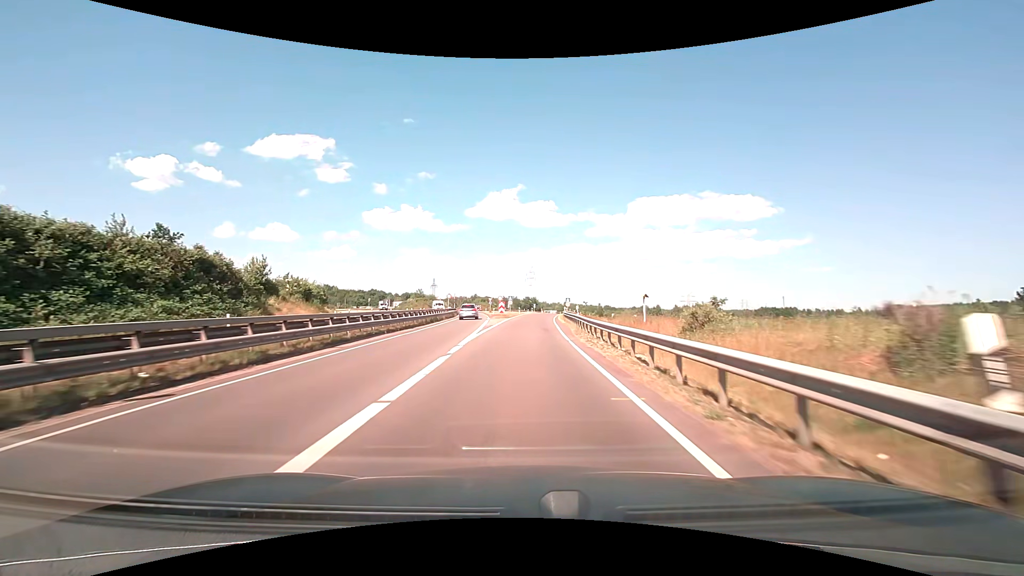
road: motorway_link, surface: asphalt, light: Day
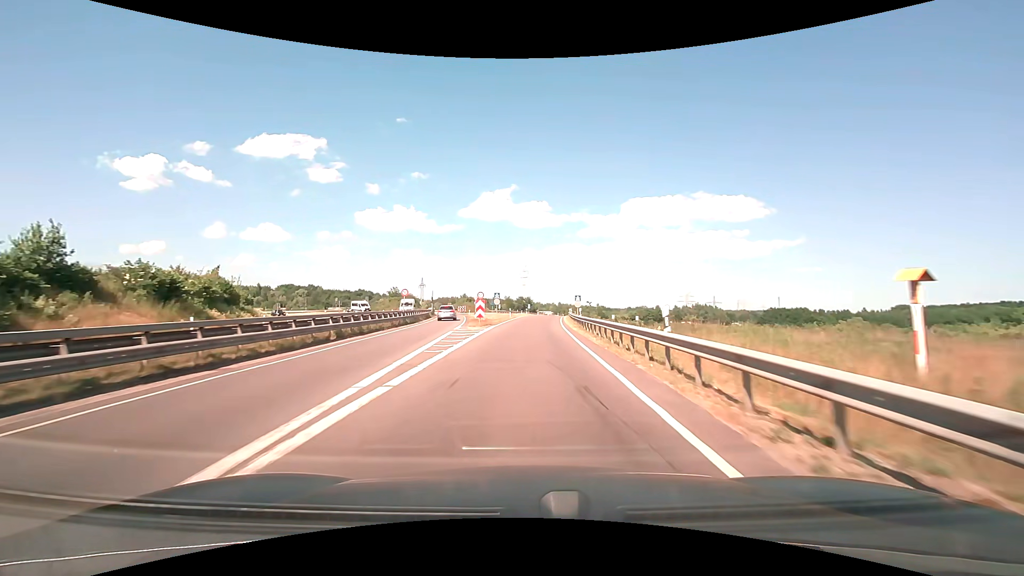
(+0.1, +20.3) m; +1°
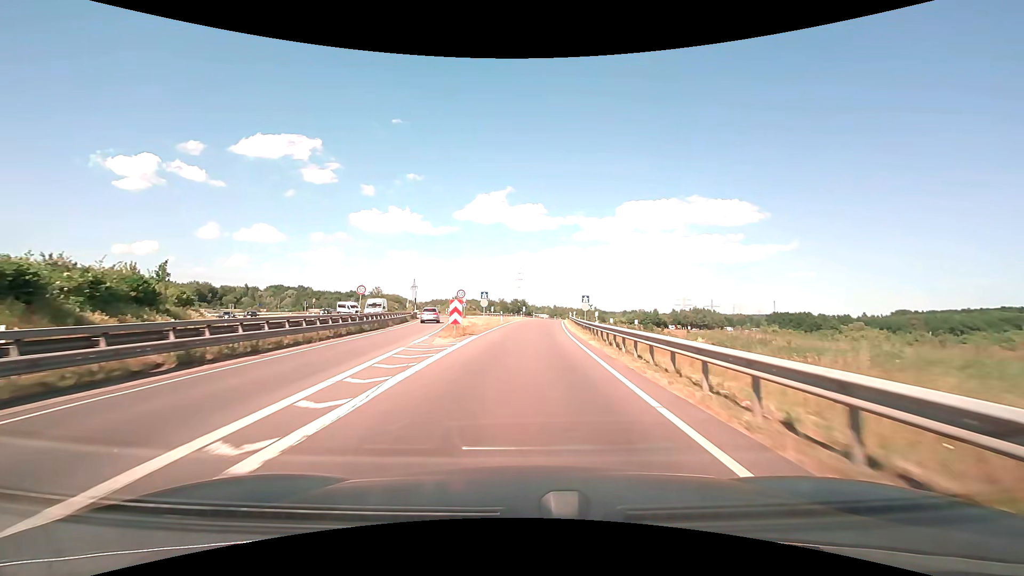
(0.0, +10.1) m; 0°
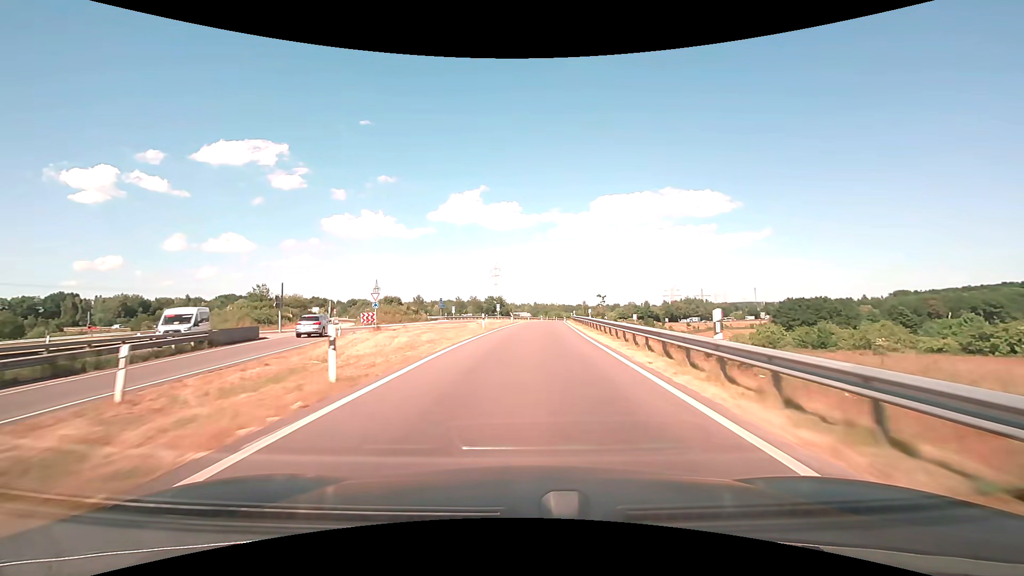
(+1.0, +40.0) m; +3°
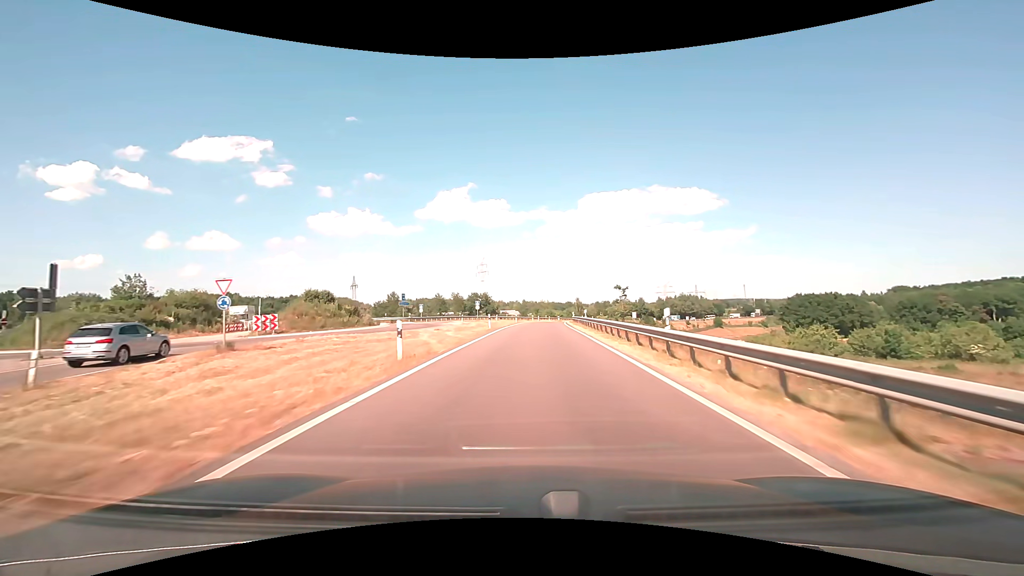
(+0.2, +20.1) m; +1°
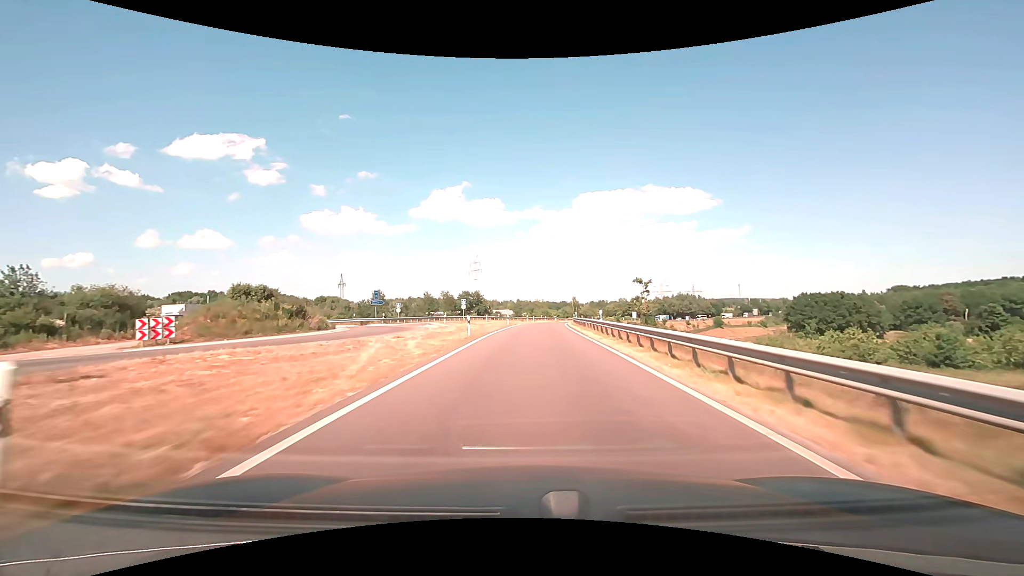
(+0.1, +10.2) m; +1°
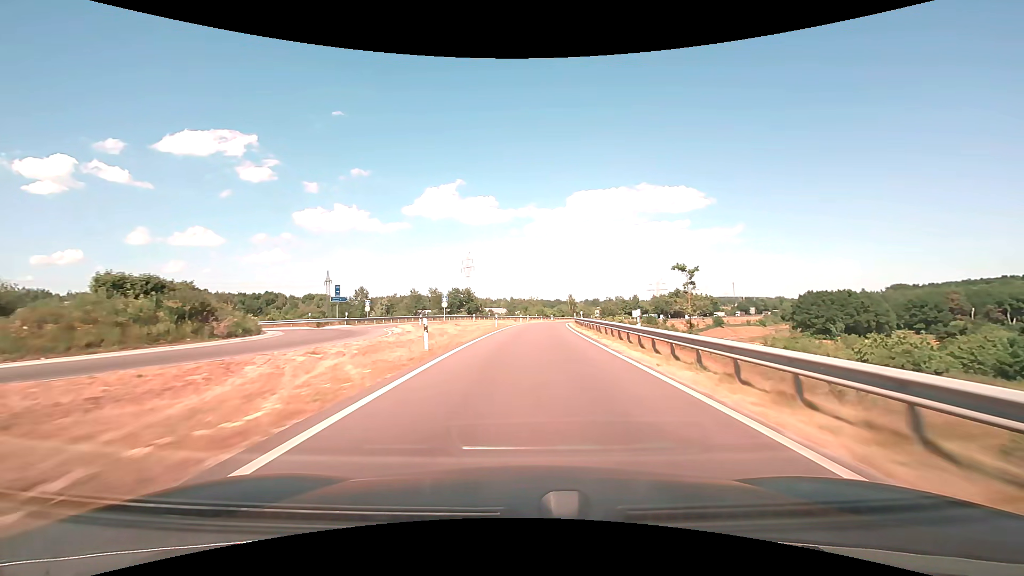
(+0.1, +10.3) m; +1°
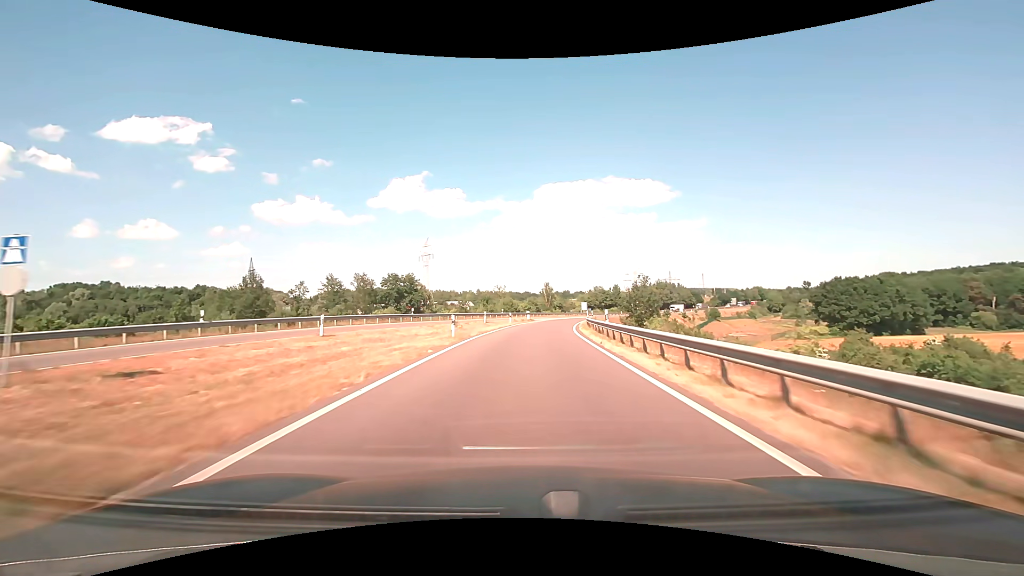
(+1.2, +42.6) m; +4°
(0, +10) (0, +20) (+1, +30) (+2, +40) (+3, +50) (+4, +60) (+6, +70) (+8, +79) (+10, +89) (+13, +99) m
